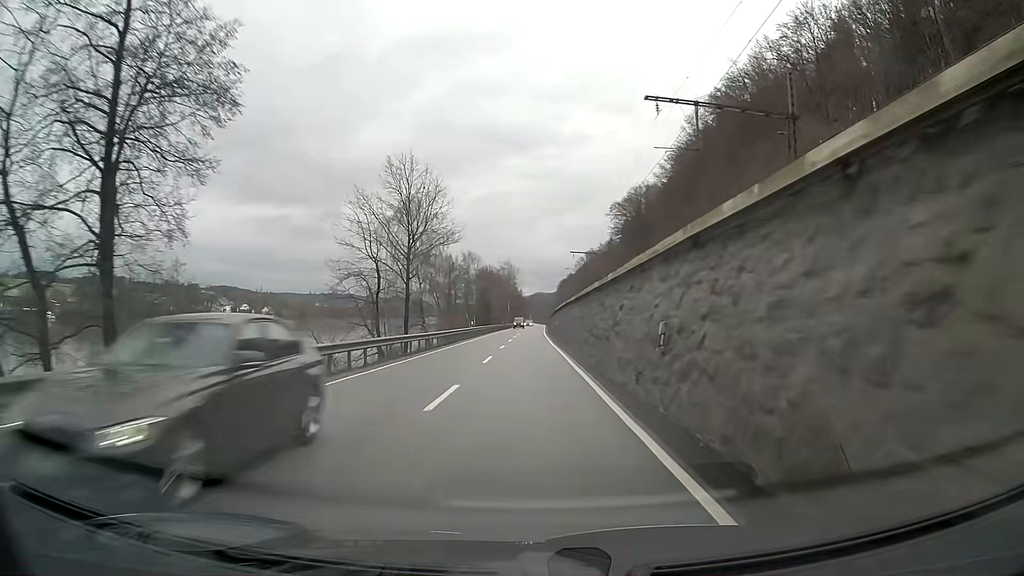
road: primary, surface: asphalt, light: Day
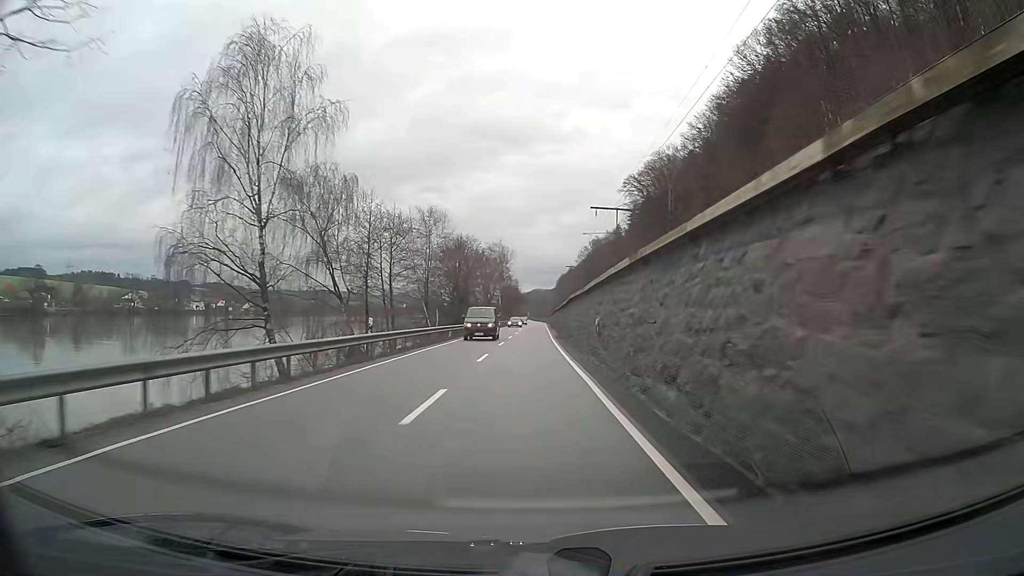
(0.0, +37.5) m; 0°
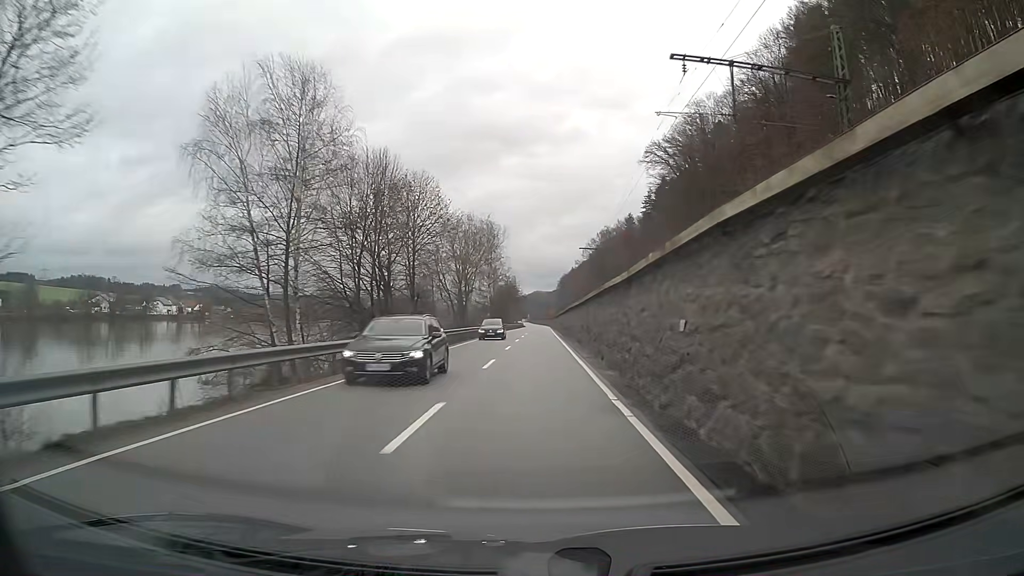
(0.0, +37.6) m; 0°
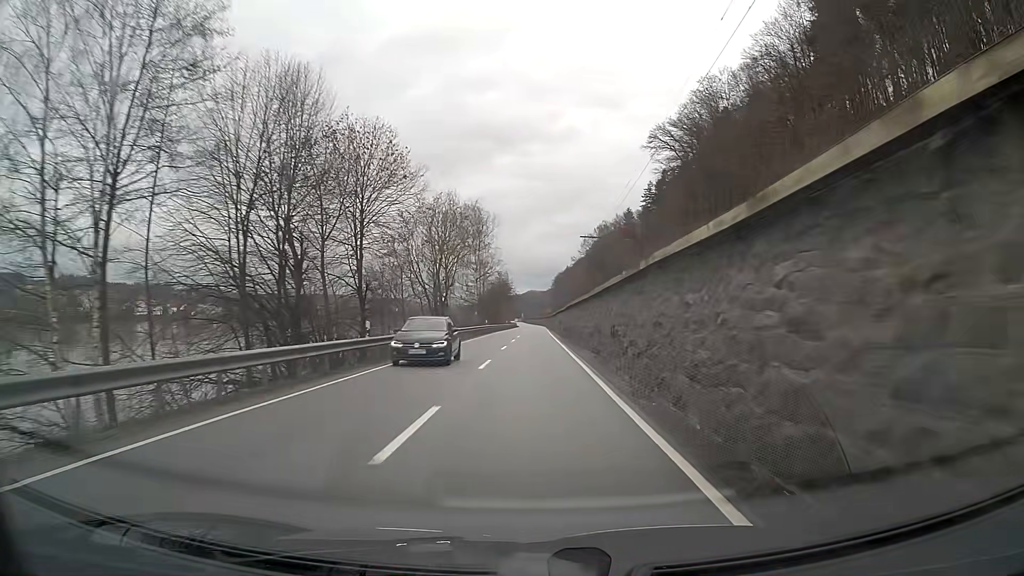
(0.0, +12.5) m; 0°
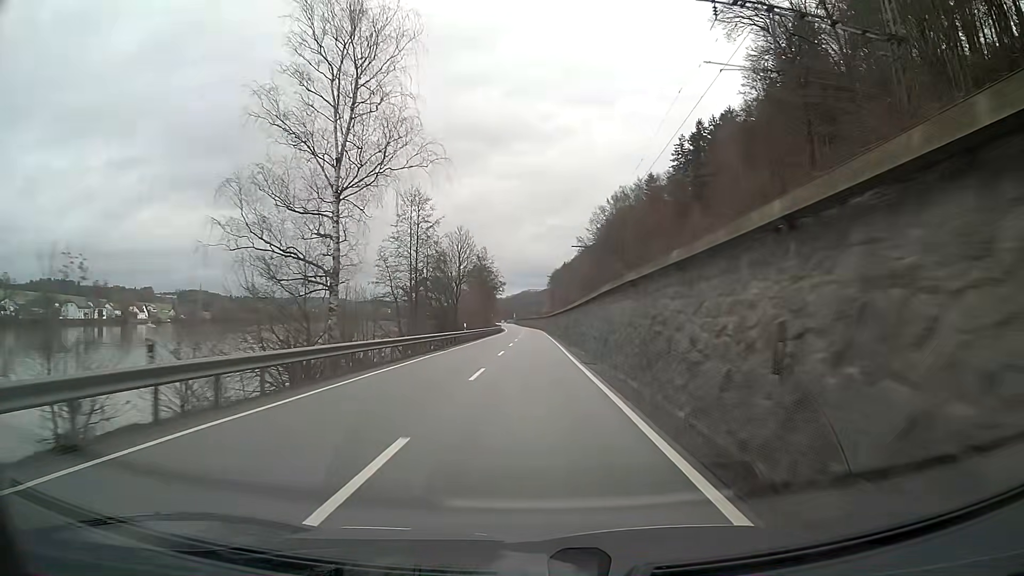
(+0.4, +62.5) m; +1°
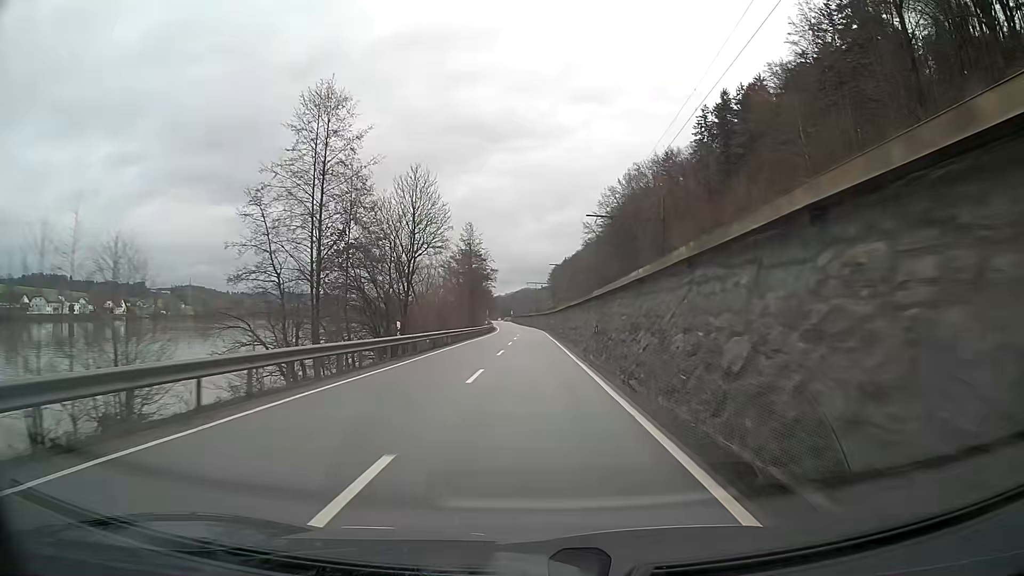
(0.0, +25.0) m; 0°
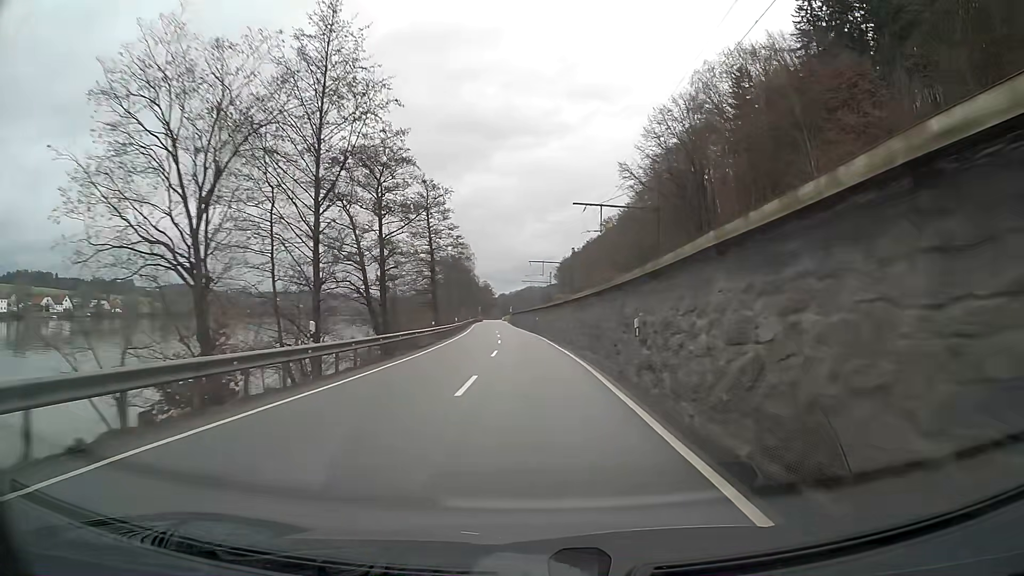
(-0.1, +62.6) m; -1°
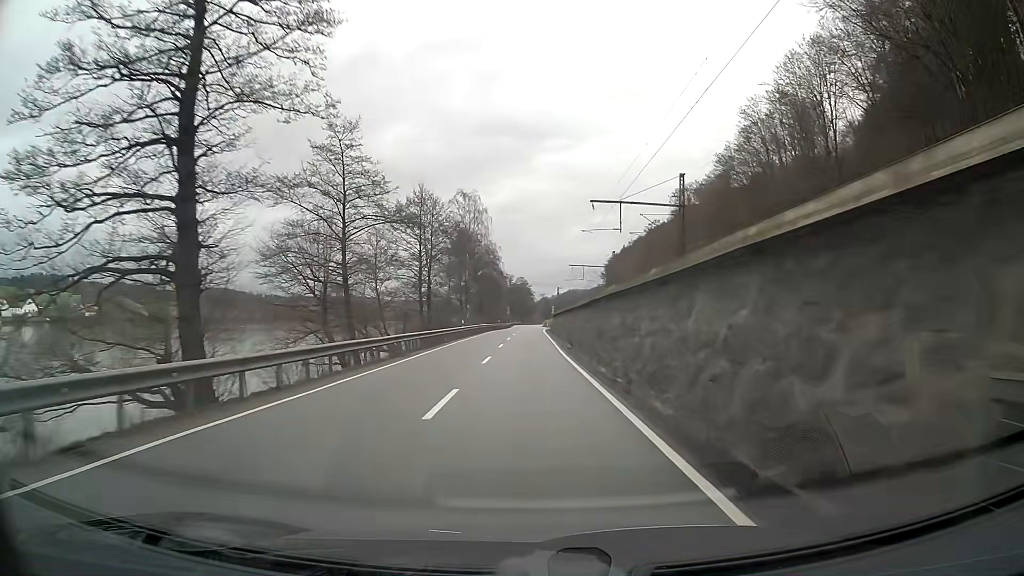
(-1.9, +62.6) m; -3°
